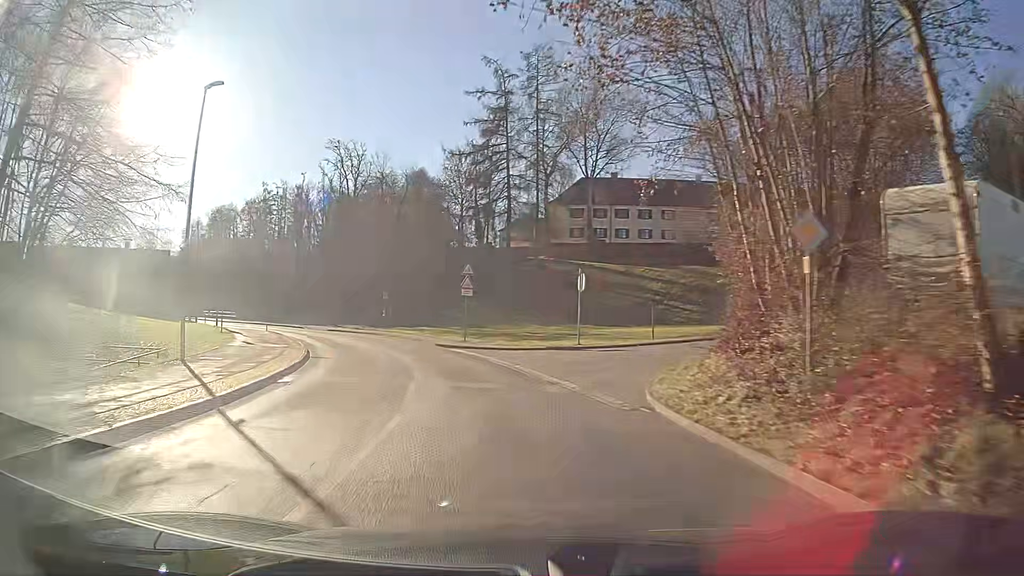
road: unclassified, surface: asphalt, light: Day
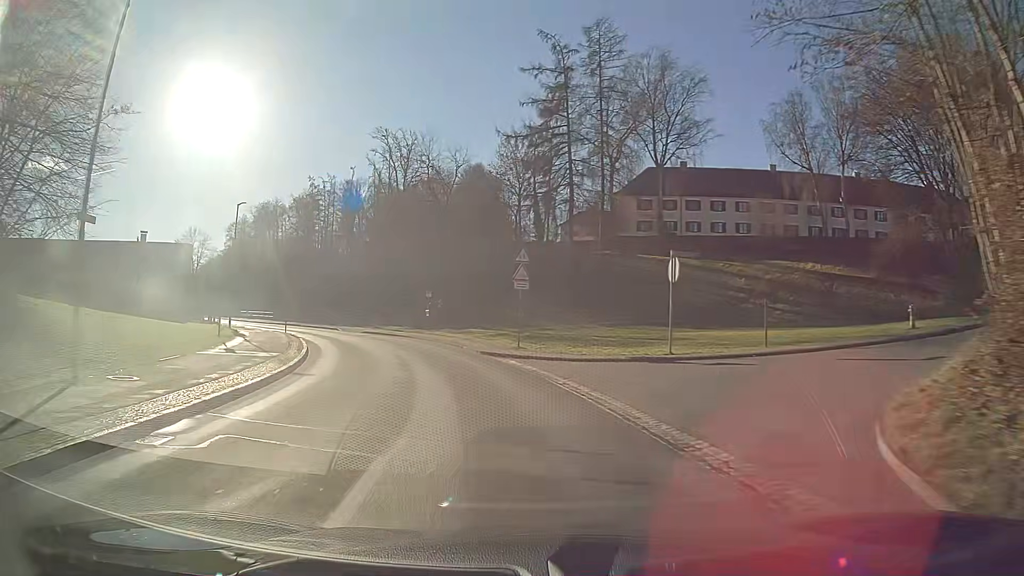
(-0.3, +7.7) m; -4°
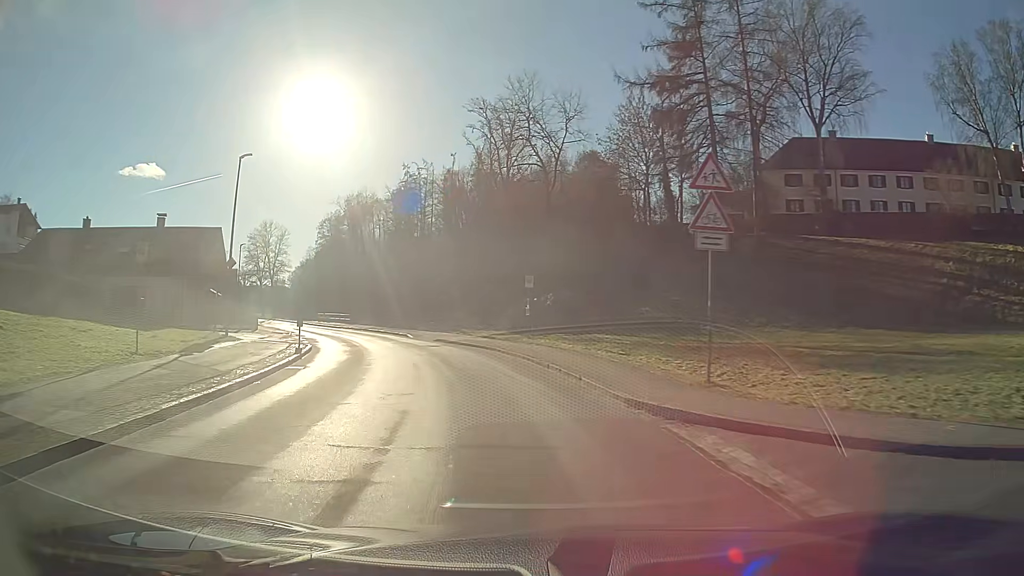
(-1.2, +15.5) m; -9°
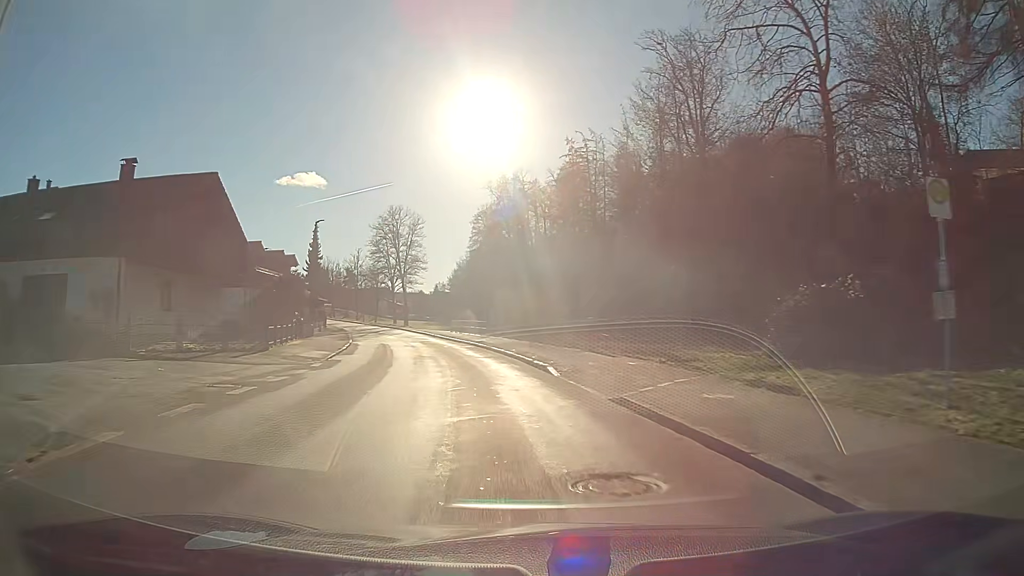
(-3.1, +23.5) m; -15°
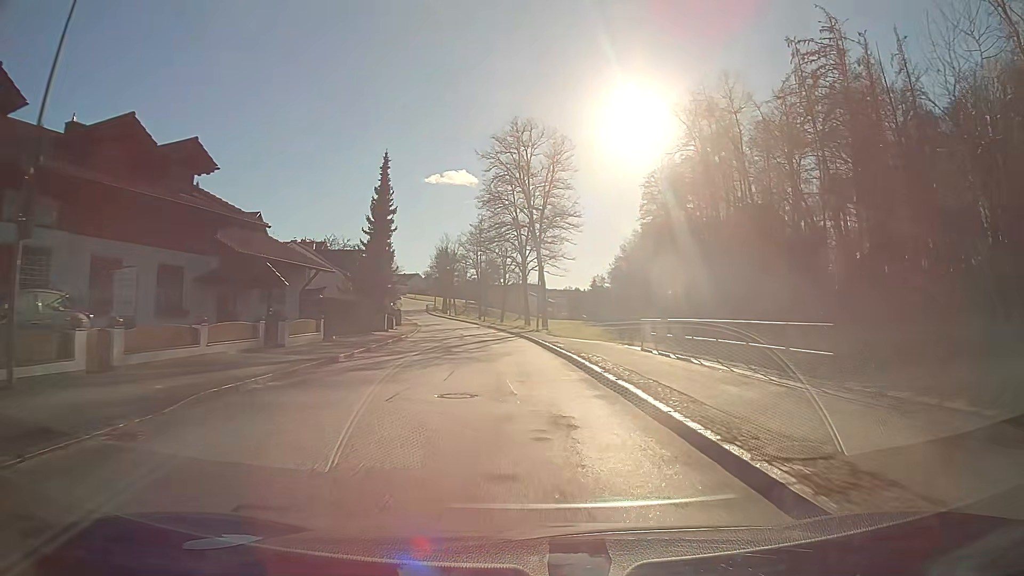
(-5.1, +40.0) m; -12°
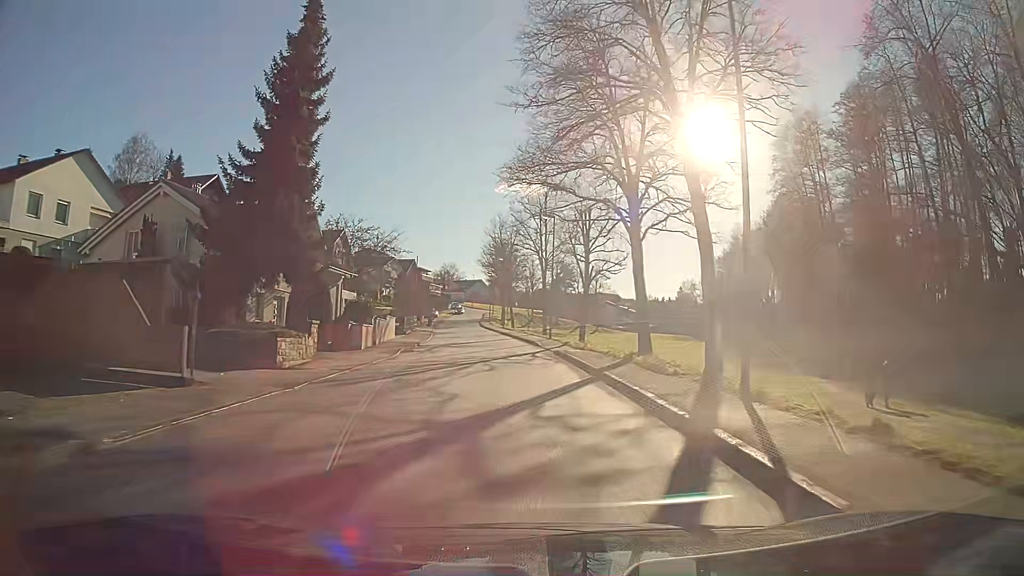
(-1.7, +32.8) m; -6°
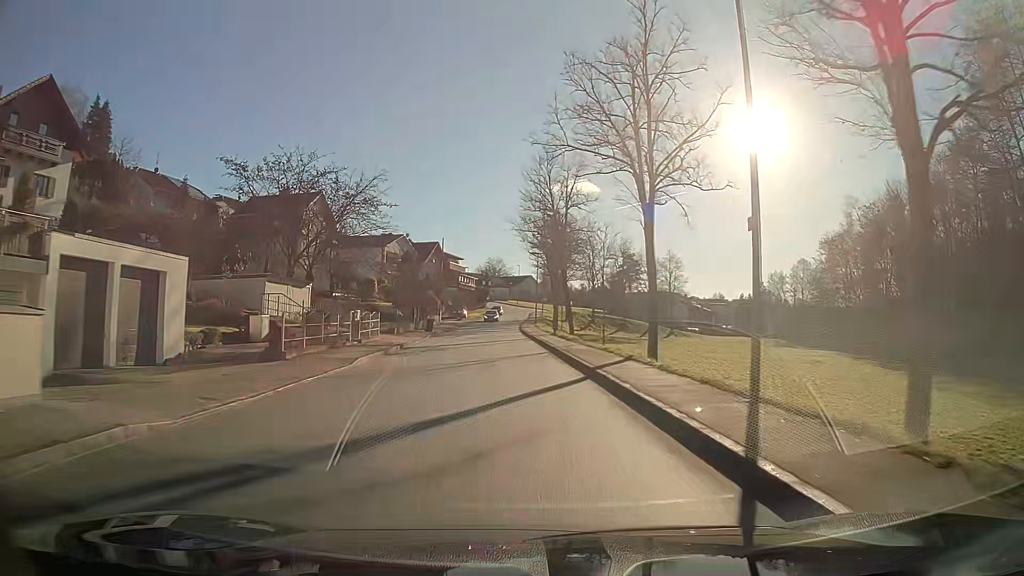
(-1.3, +32.9) m; -5°
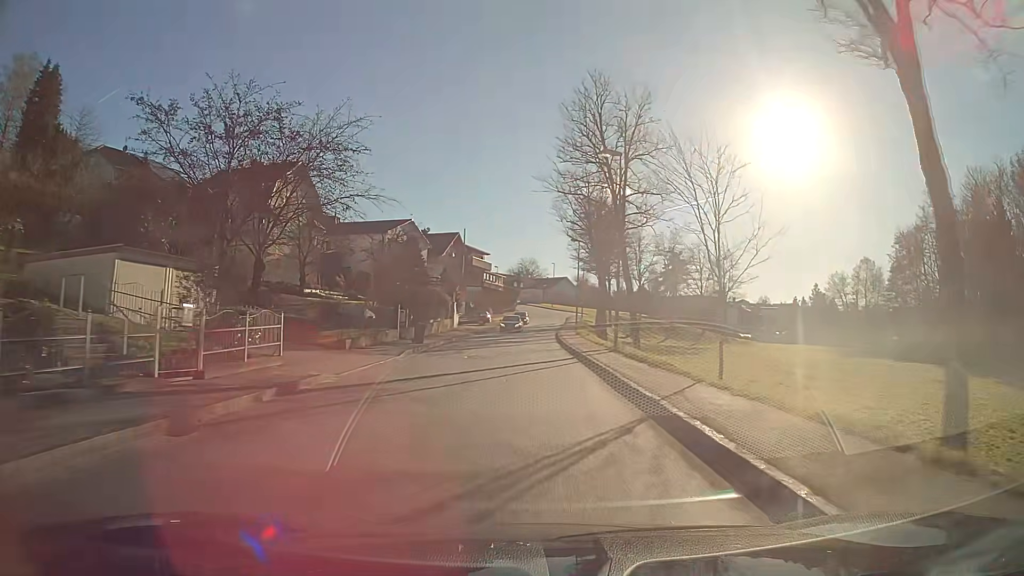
(-0.4, +16.3) m; -2°
(0, +10) (0, +20) (0, +30) (0, +40) (0, +50) (+1, +60) (+1, +70) (+2, +80) (+3, +90) (+6, +99) m
